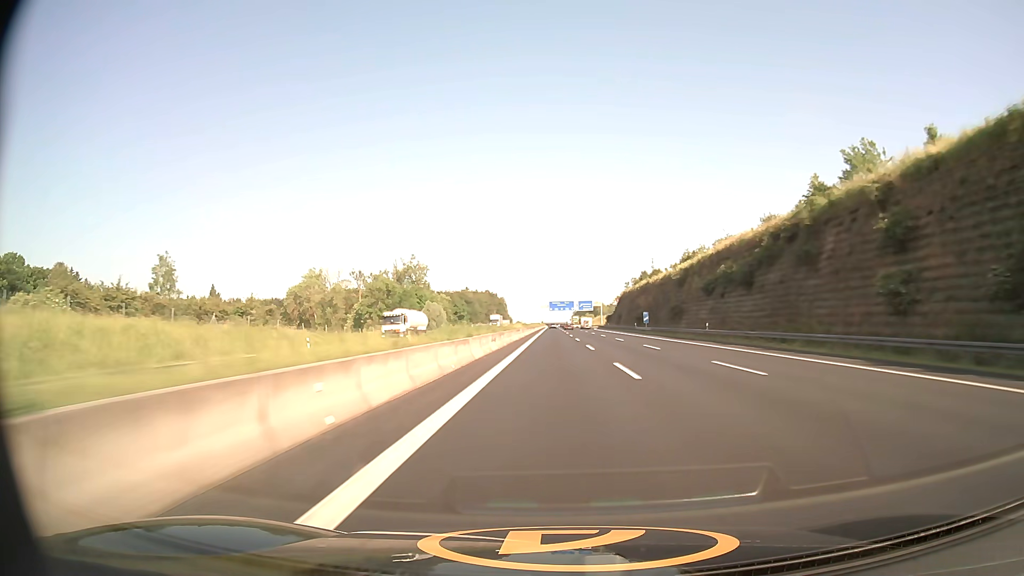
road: motorway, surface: asphalt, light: Day
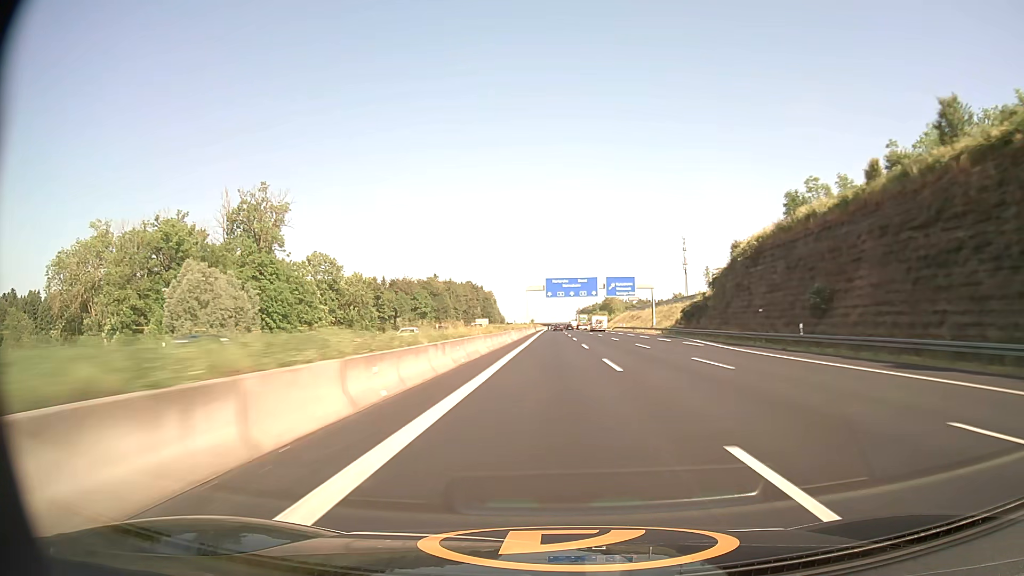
(+0.2, +122.9) m; 0°
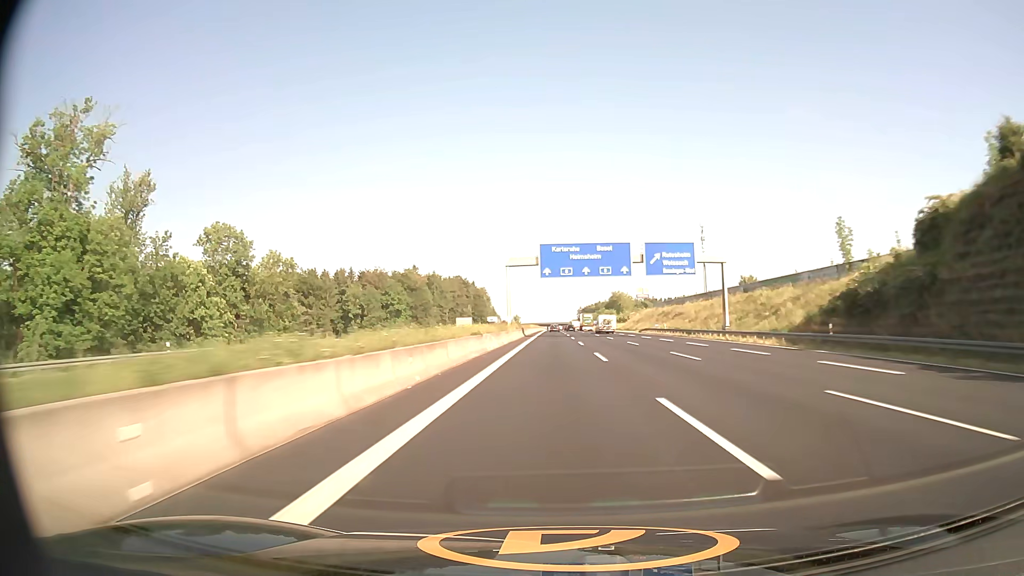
(0.0, +49.3) m; 0°
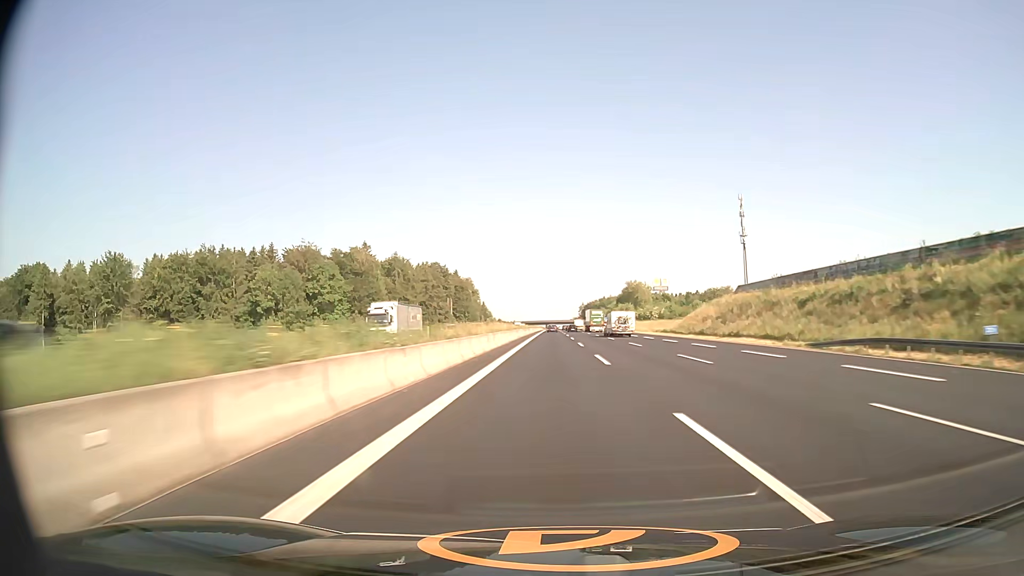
(0.0, +74.0) m; 0°
(0, +10) (0, +20) (0, +30) (0, +40) (0, +50) (0, +60) (0, +70) (0, +80) (0, +90) (0, +100) m
